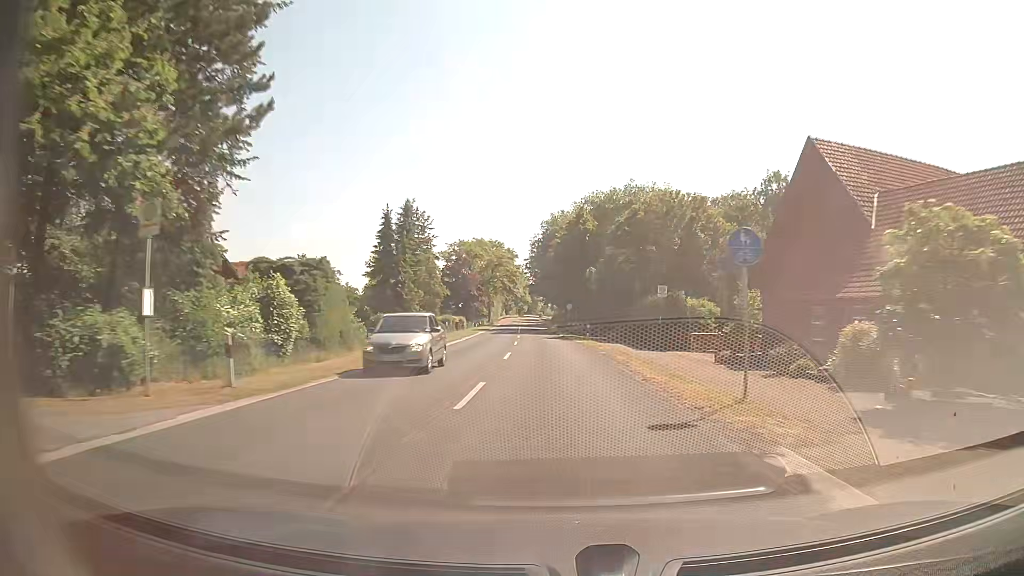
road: secondary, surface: asphalt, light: Day
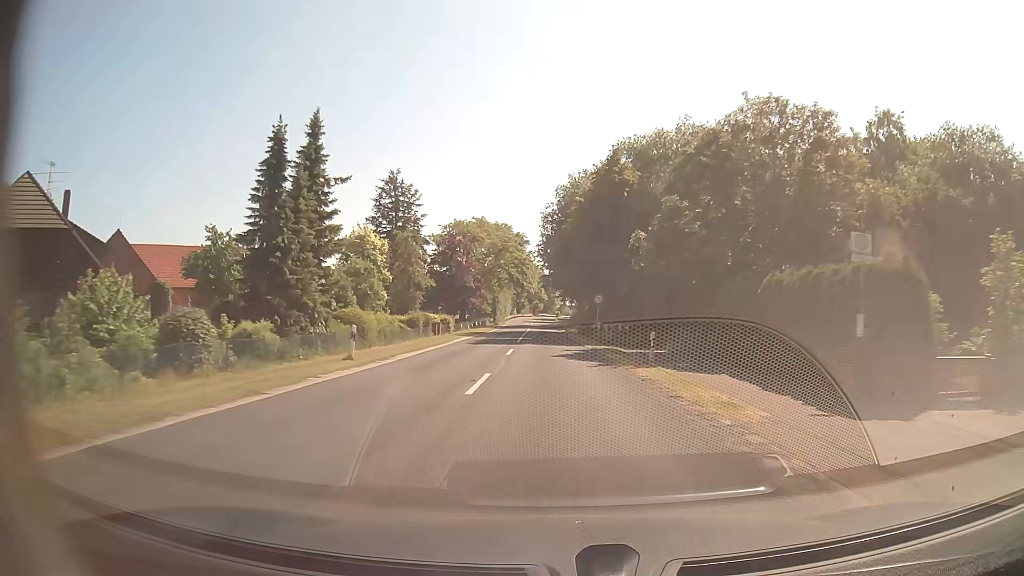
(-0.4, +22.4) m; -2°
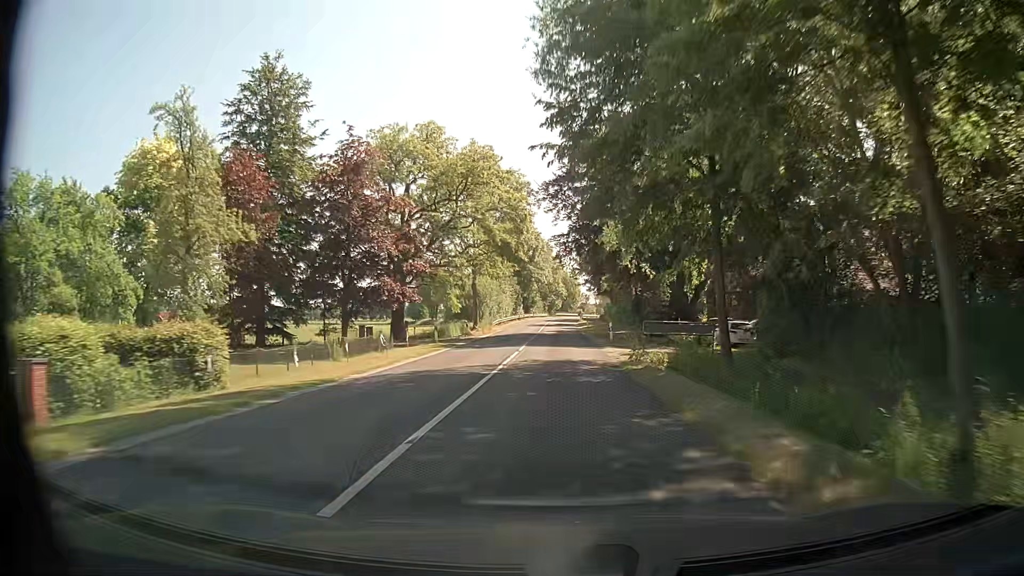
(-0.7, +45.0) m; -1°
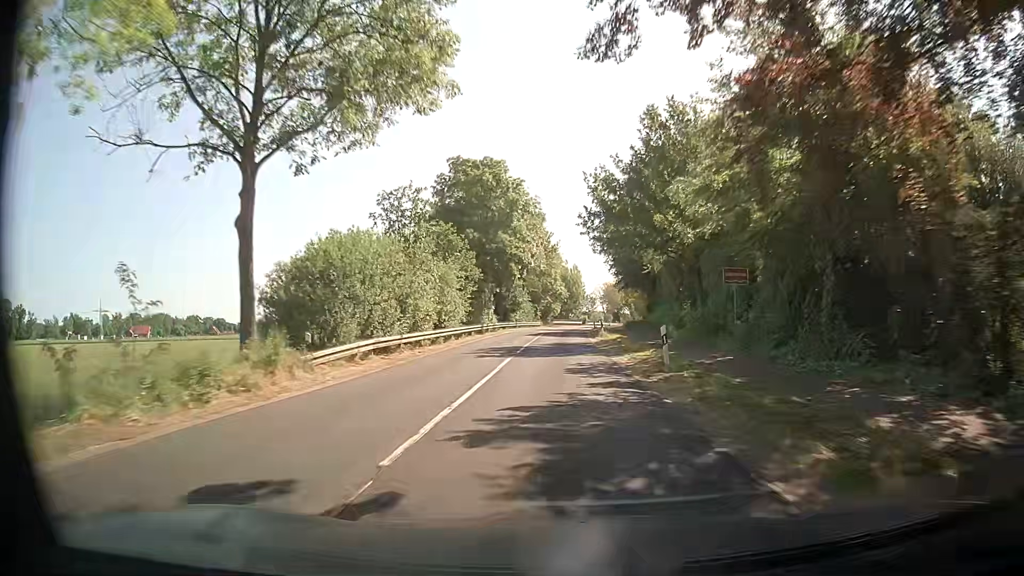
(-0.4, +45.1) m; 0°
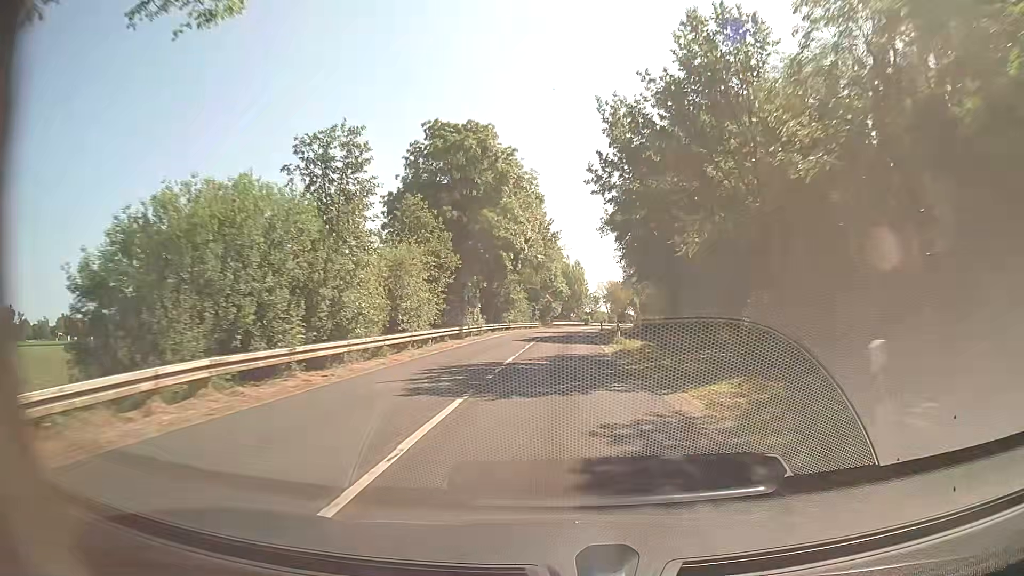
(0.0, +11.2) m; 0°
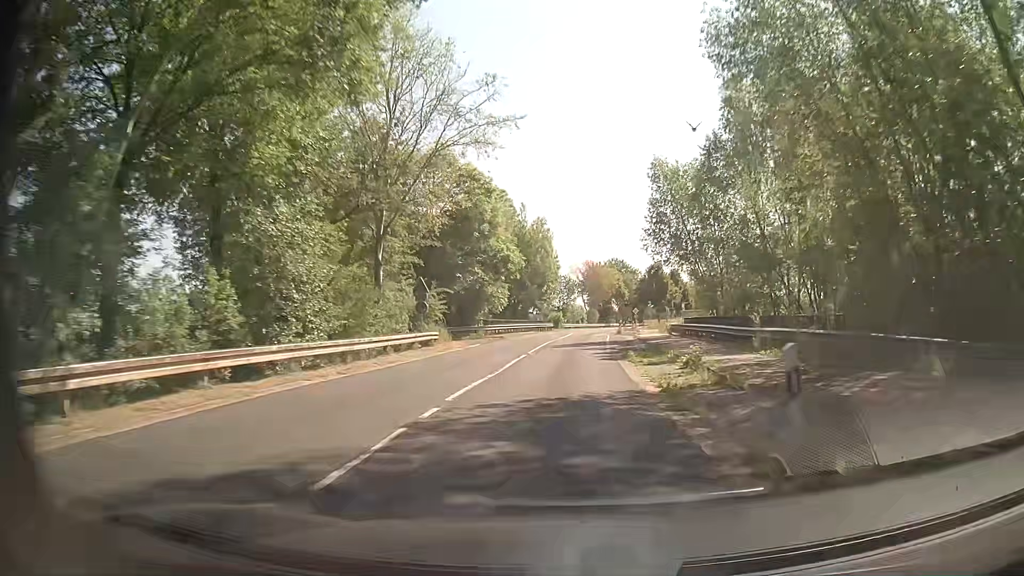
(+1.0, +55.9) m; +3°
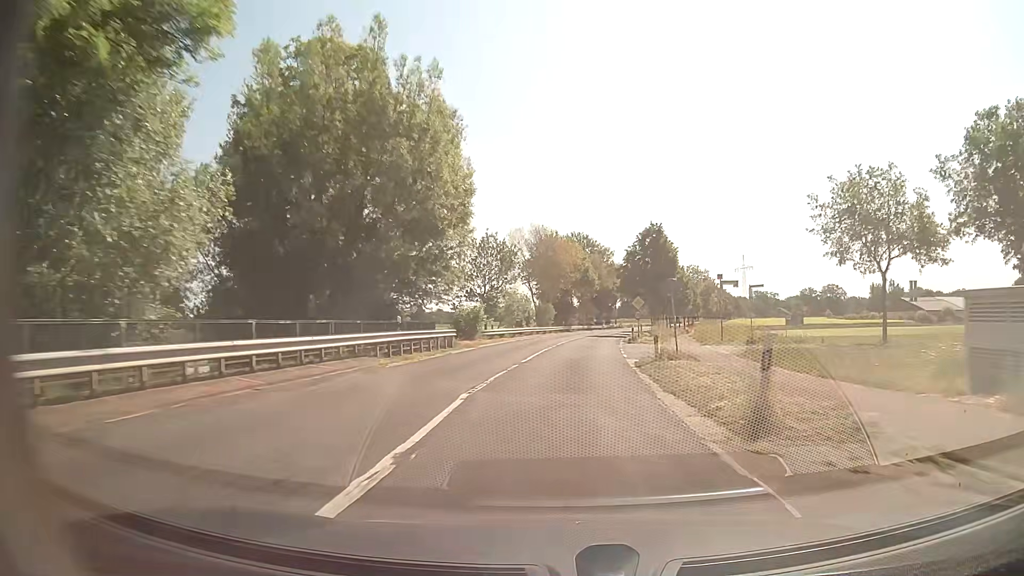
(+1.2, +45.0) m; +4°
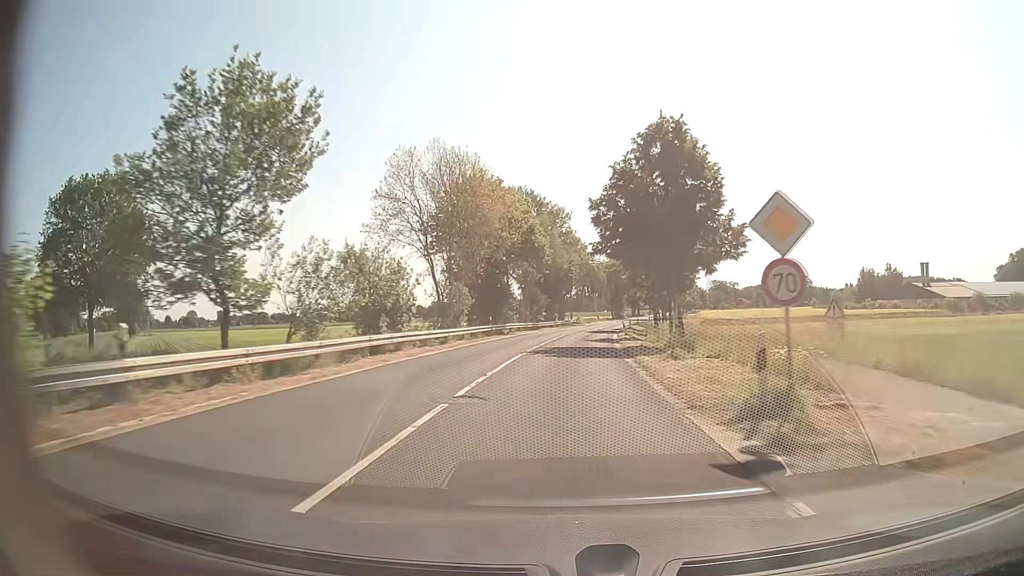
(+1.5, +33.9) m; +5°
(0, +10) (0, +20) (+1, +30) (+1, +40) (+2, +50) (+3, +60) (+4, +70) (+6, +80) (+7, +90) (+9, +99) m
